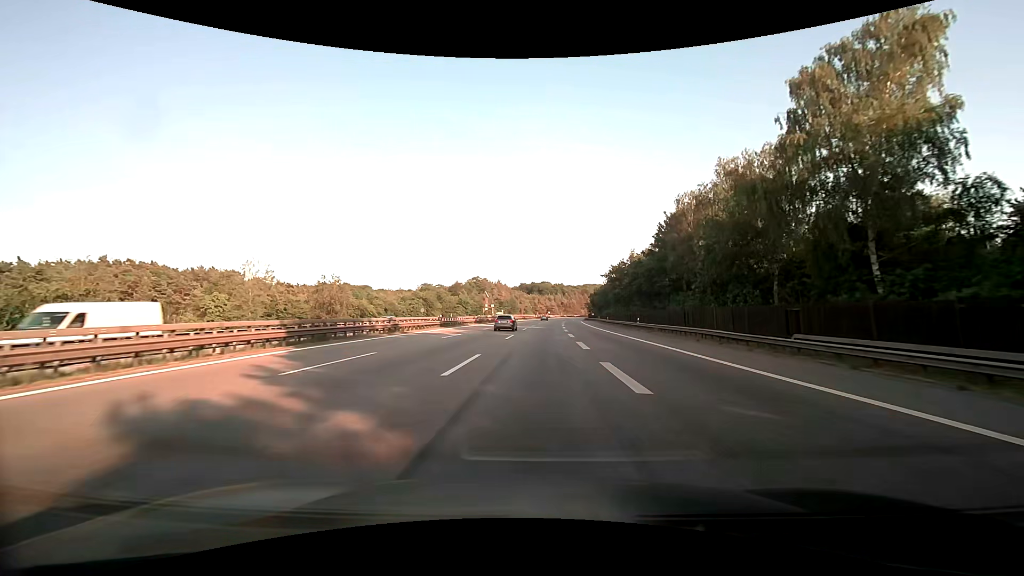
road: motorway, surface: asphalt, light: Day
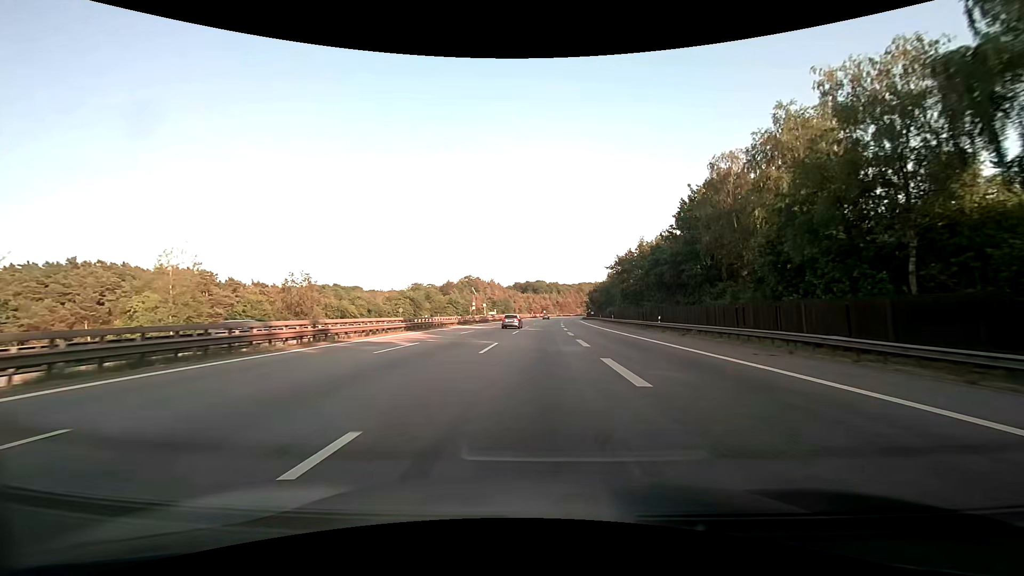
(+0.1, +11.8) m; +1°
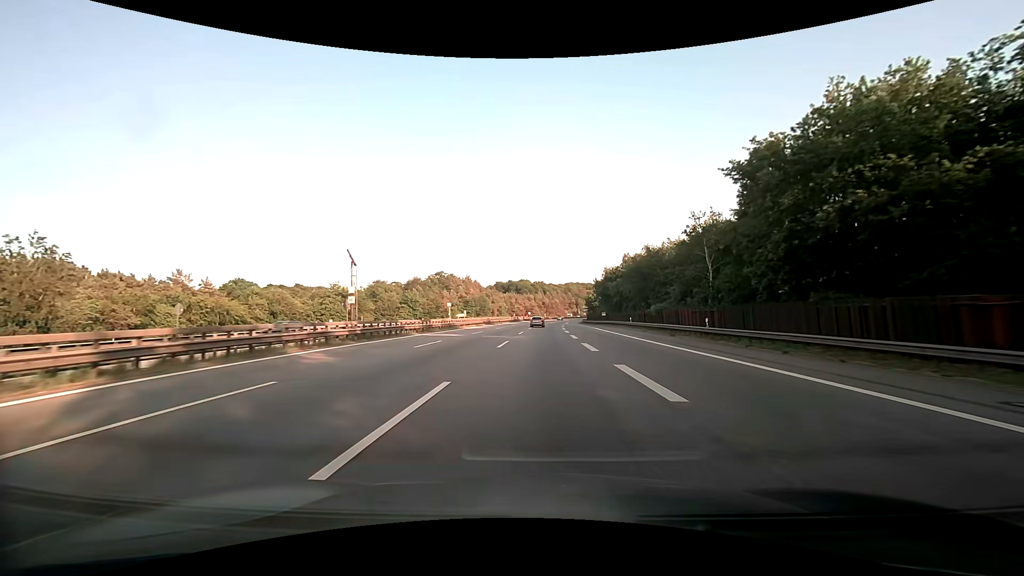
(+0.9, +49.9) m; +2°
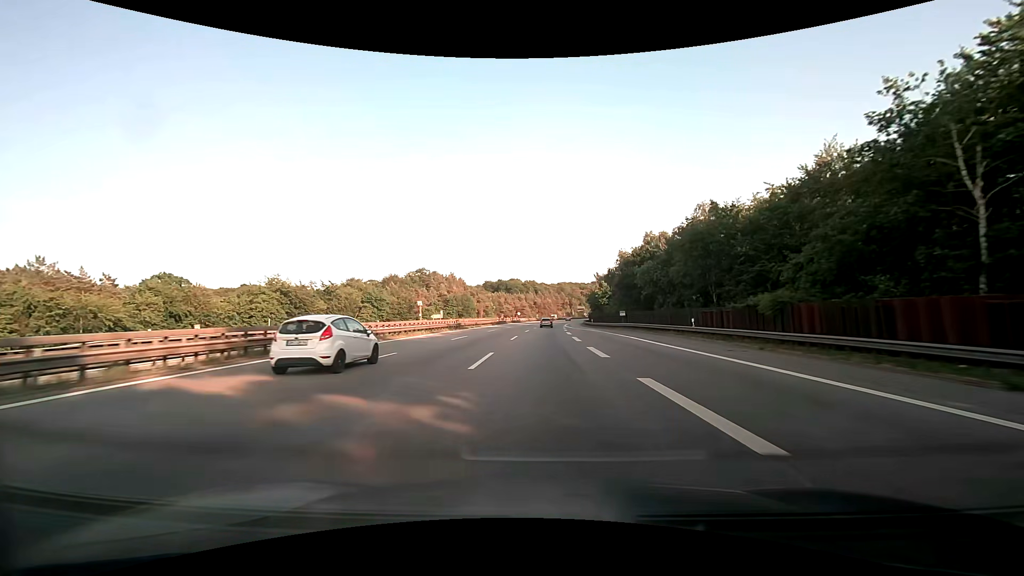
(+0.3, +27.3) m; +1°
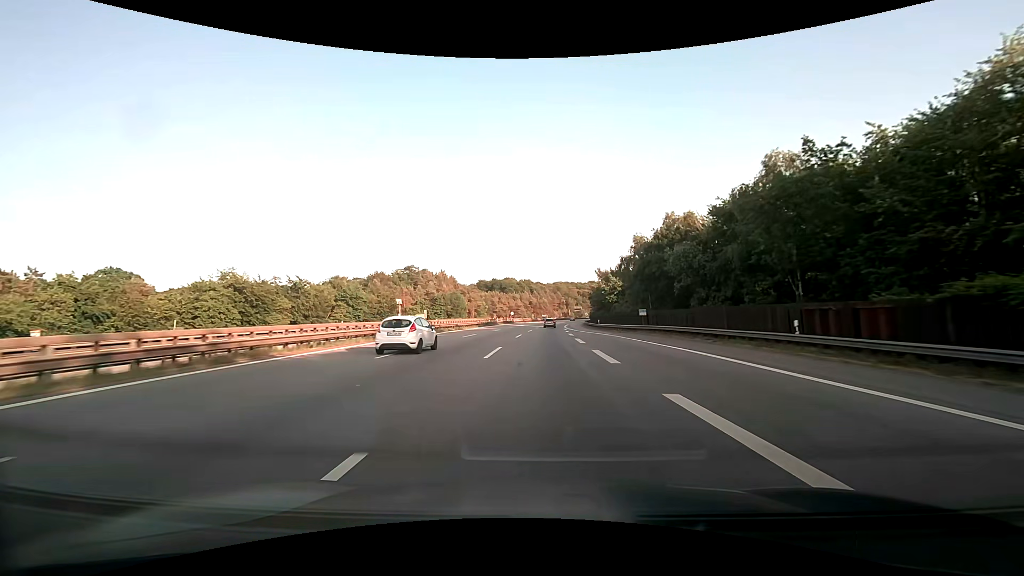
(+0.1, +14.5) m; 0°
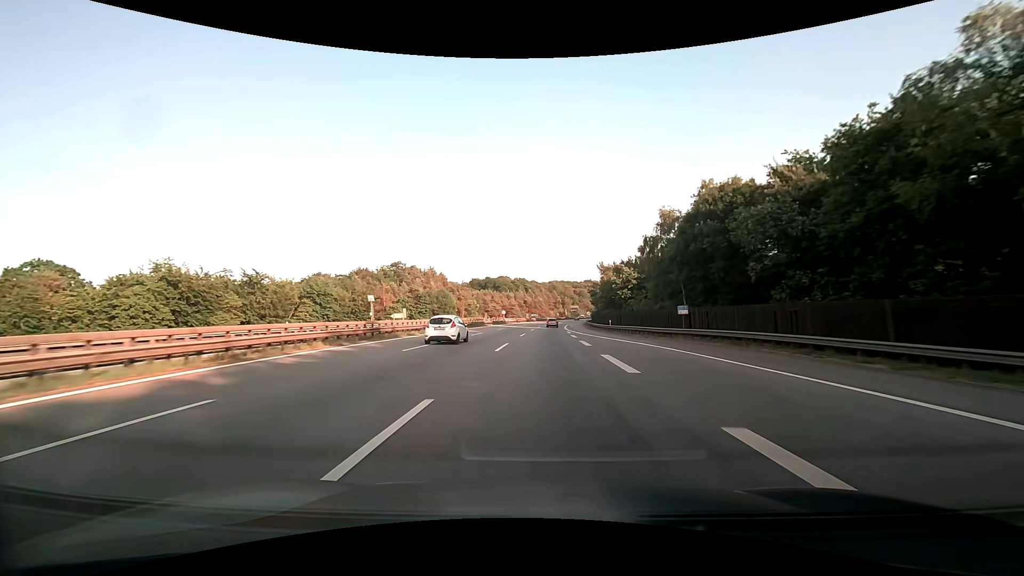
(+0.1, +14.9) m; +1°
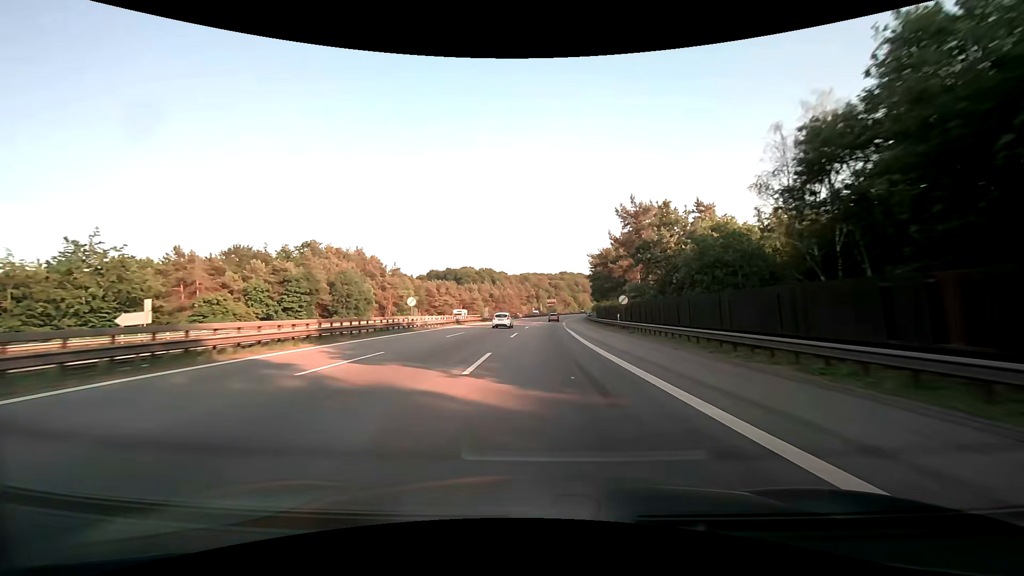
(+1.5, +63.3) m; +3°
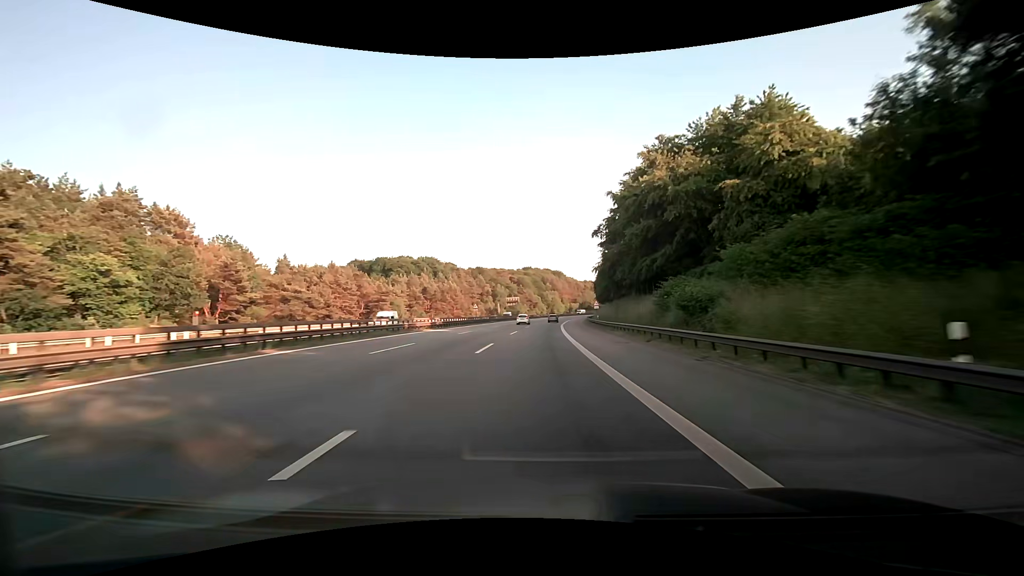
(+3.4, +83.6) m; +4°
(0, +10) (0, +20) (0, +30) (+1, +40) (+1, +50) (+1, +60) (+2, +70) (+3, +80) (+4, +90) (+4, +100) m
